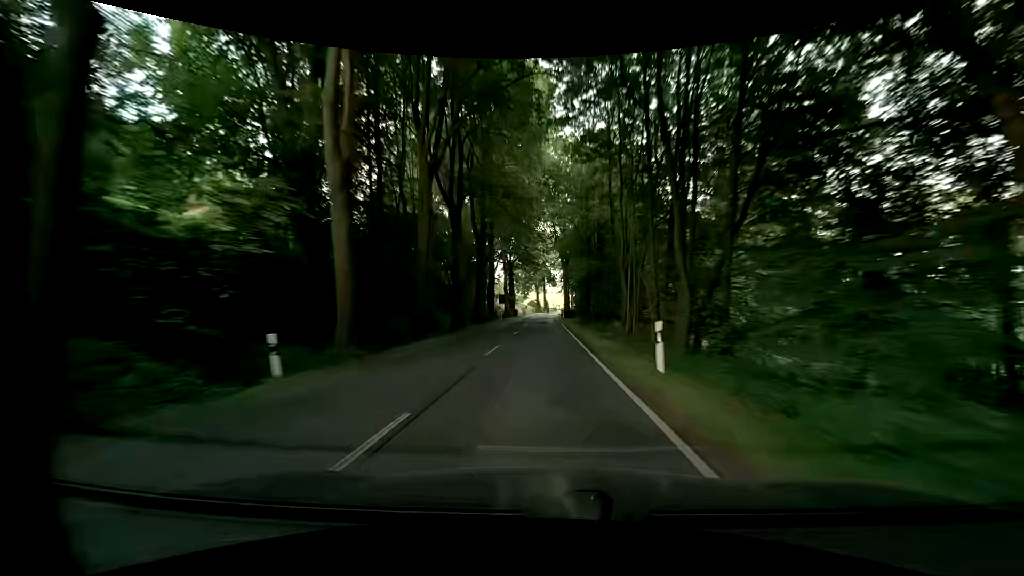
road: secondary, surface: asphalt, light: Day
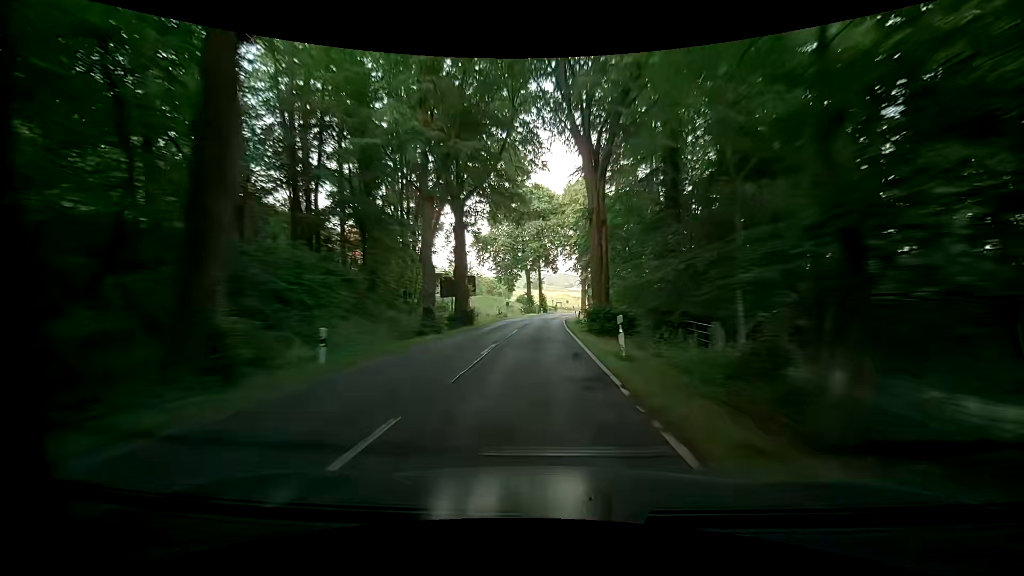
(-0.5, +48.3) m; 0°
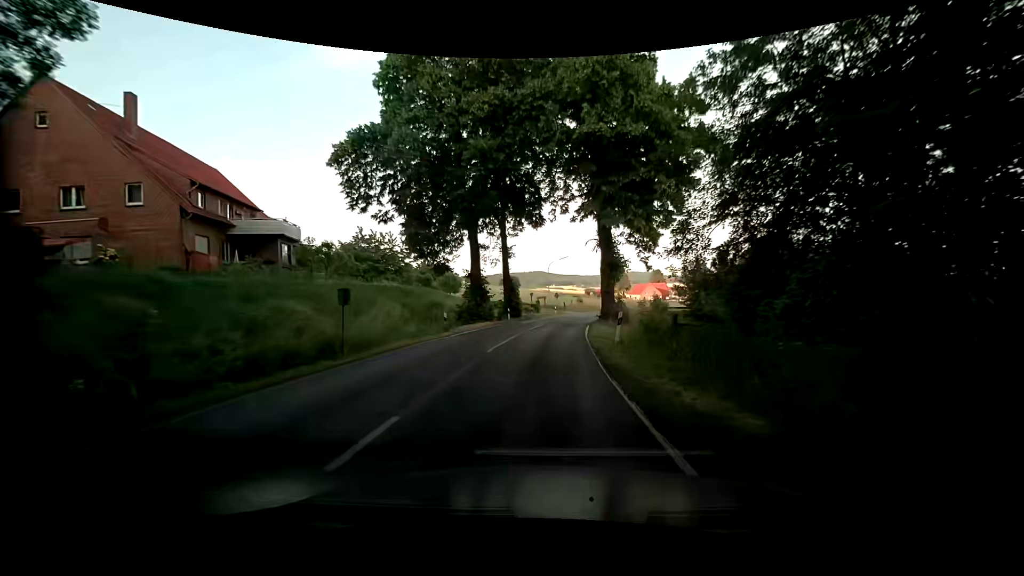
(+0.2, +47.8) m; +3°
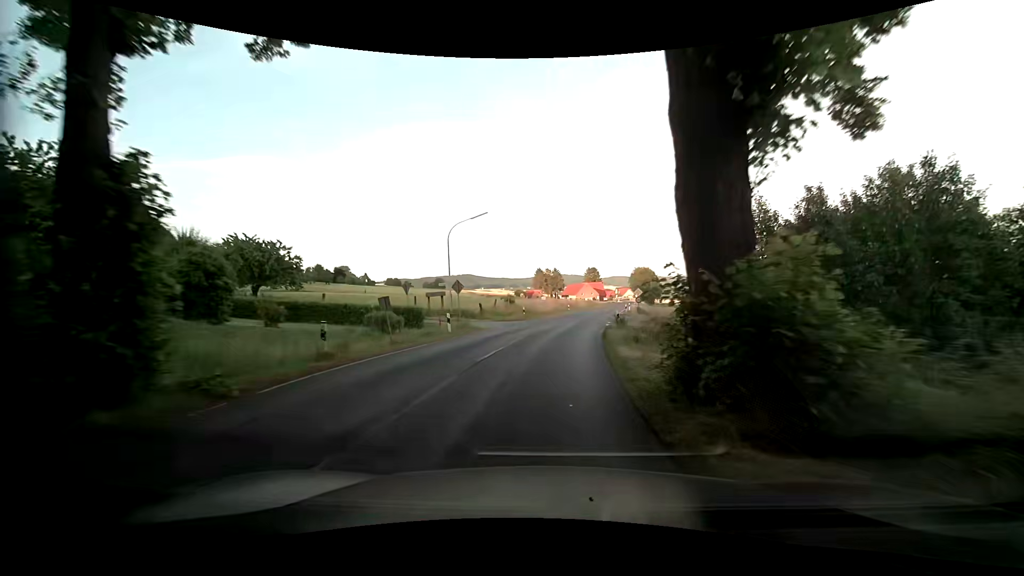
(+1.8, +37.4) m; +8°
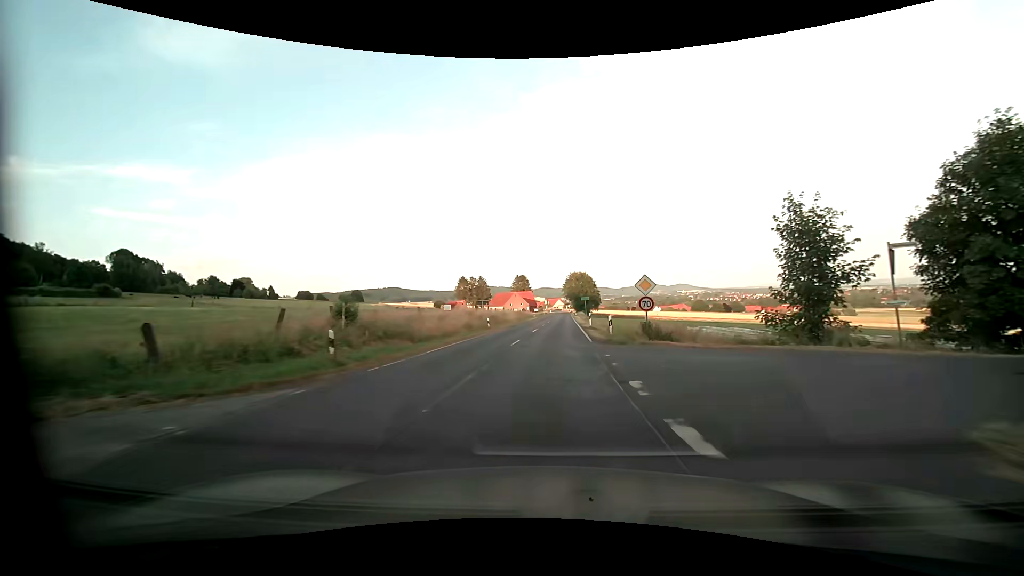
(+1.7, +29.0) m; +7°
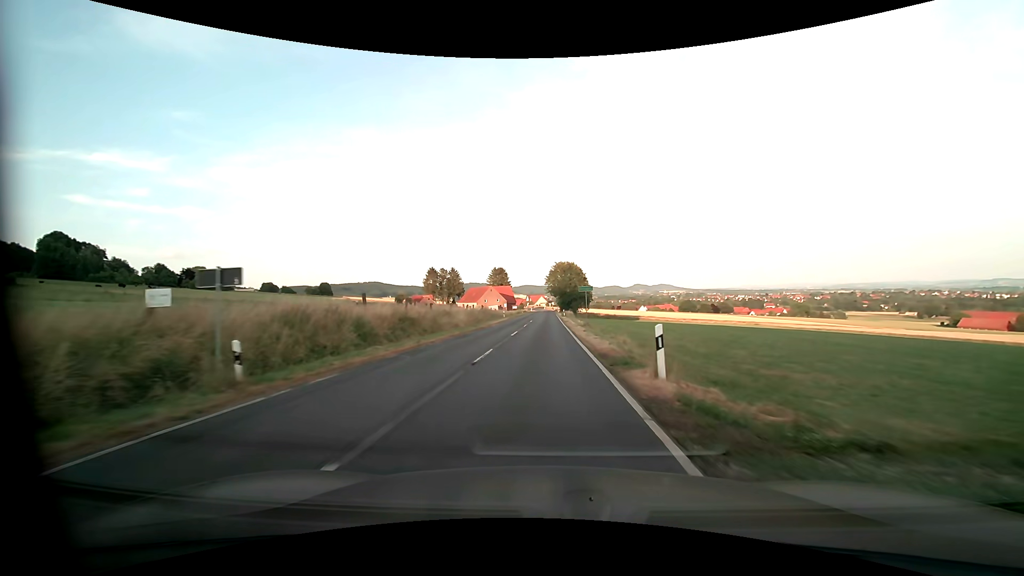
(+1.4, +30.4) m; +2°
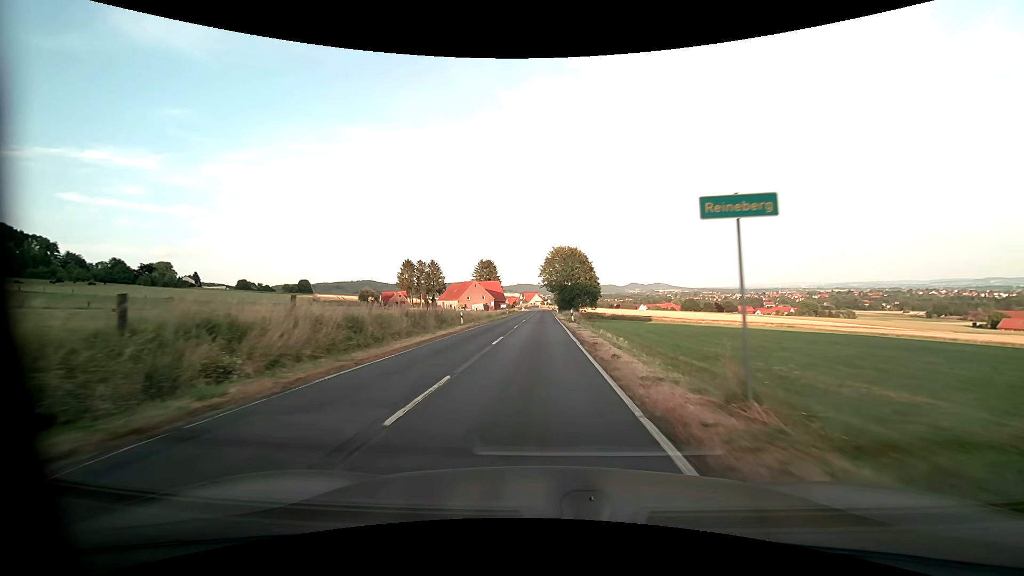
(+0.4, +30.8) m; +1°
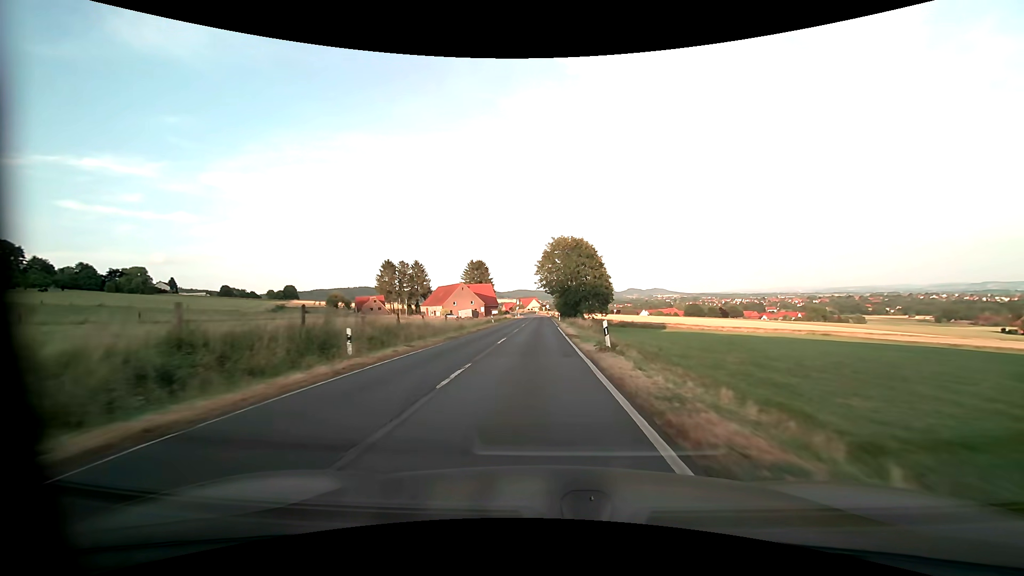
(+0.1, +21.0) m; 0°
(0, +10) (0, +20) (0, +30) (0, +40) (0, +50) (0, +60) (0, +70) (0, +80) (0, +90) (0, +100) m
